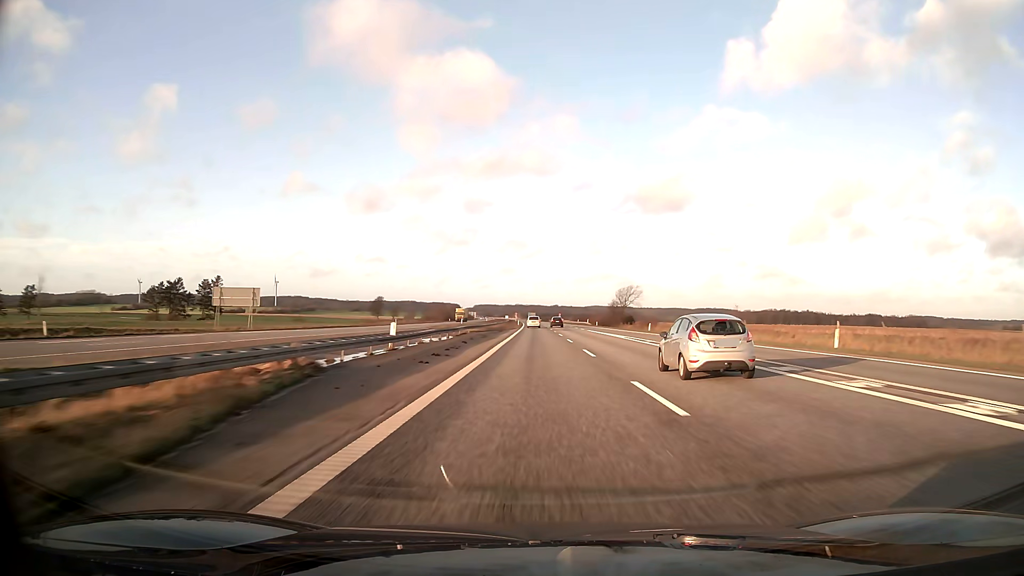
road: motorway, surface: asphalt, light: Day
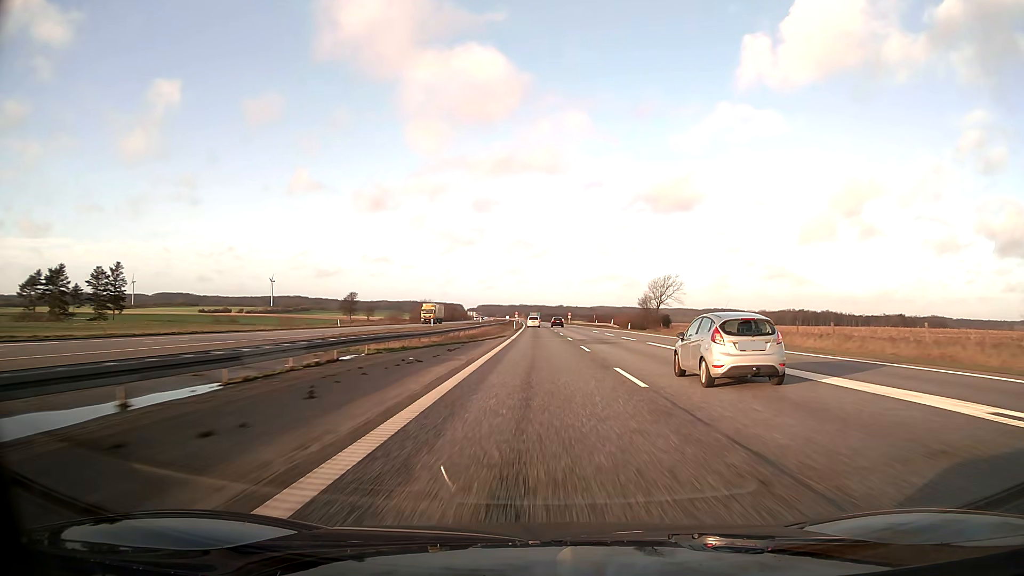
(-0.1, +41.3) m; 0°
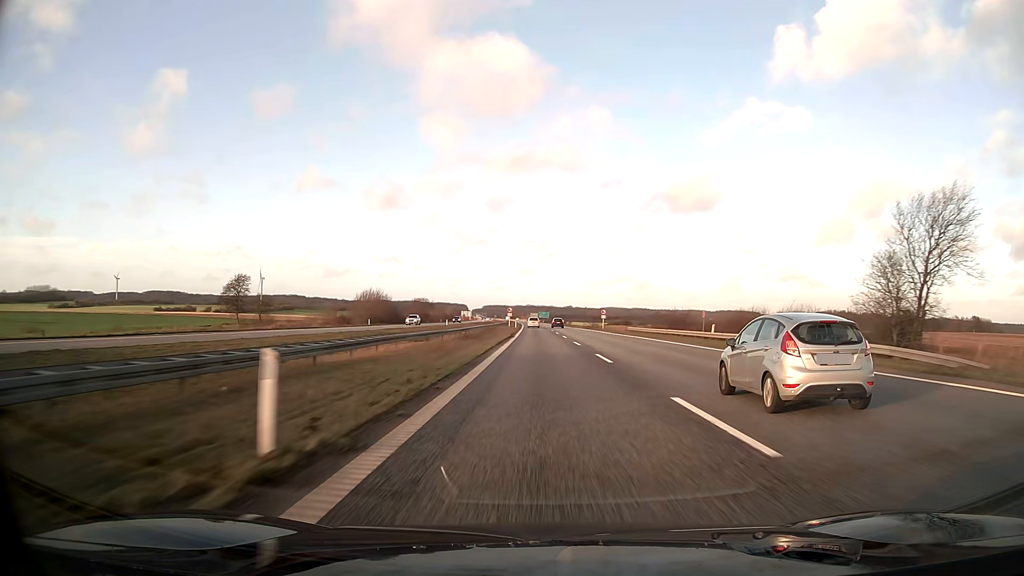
(-0.5, +82.5) m; -1°
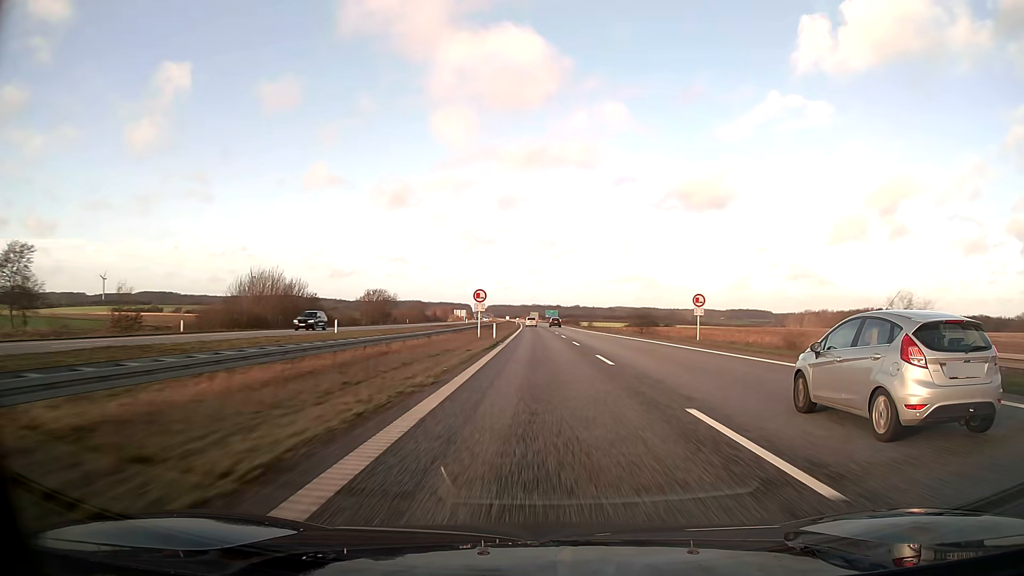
(-0.3, +61.9) m; 0°
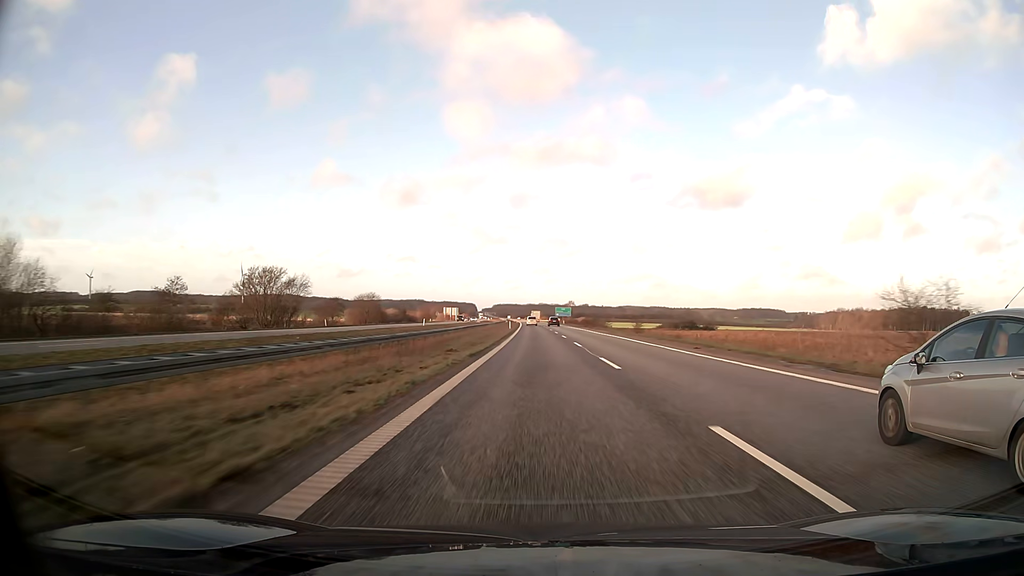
(-0.4, +61.9) m; -1°
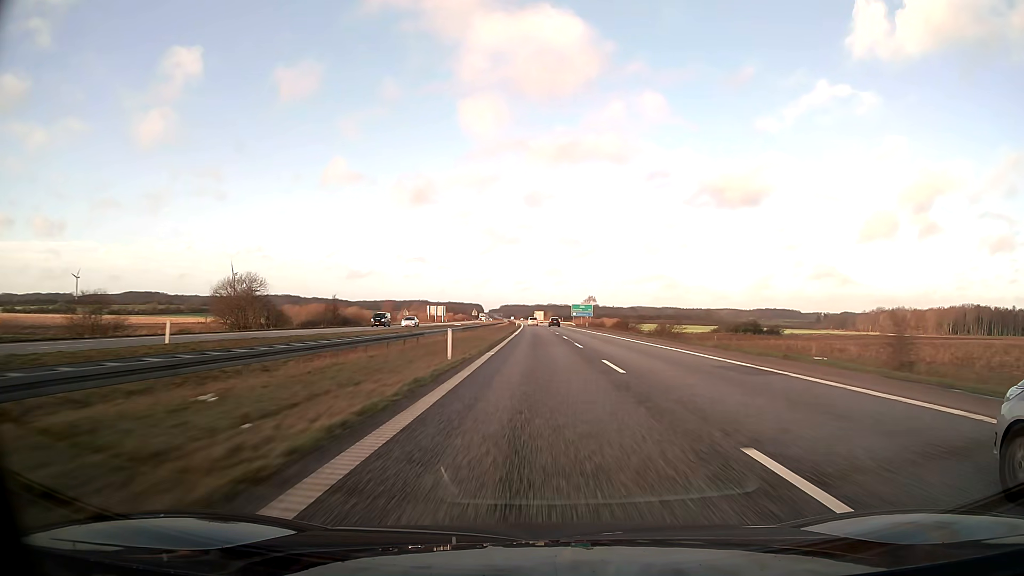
(-0.4, +61.8) m; -1°
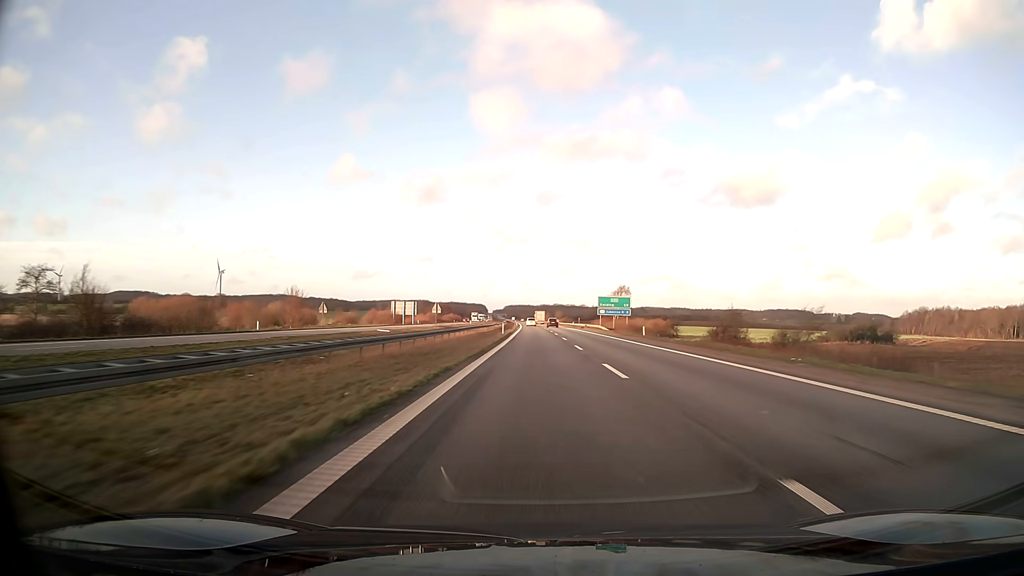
(-0.3, +61.8) m; 0°
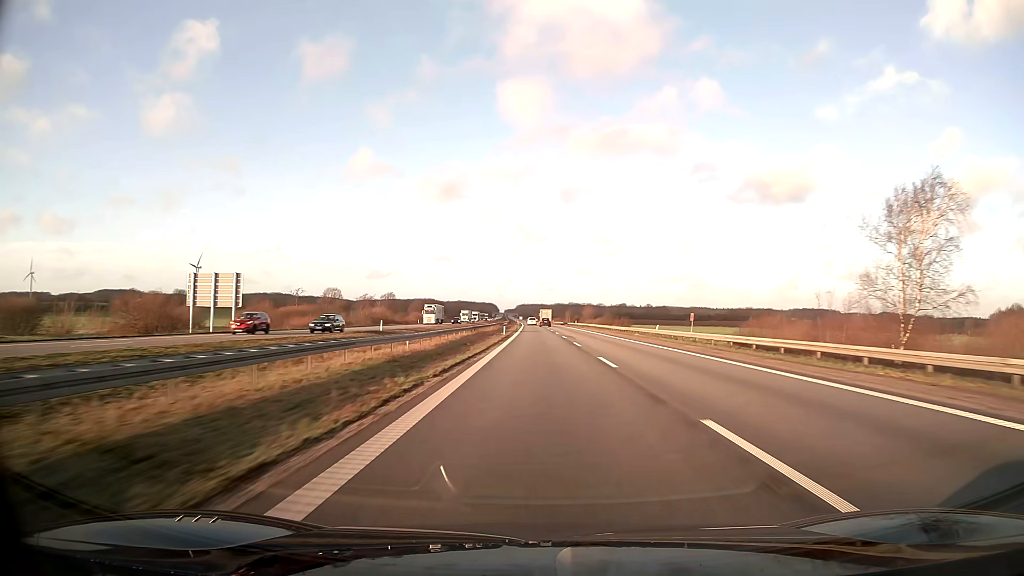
(-1.0, +103.0) m; -1°
(0, +10) (0, +20) (0, +30) (0, +40) (0, +50) (0, +60) (0, +70) (-1, +80) (-1, +90) (-1, +100) m
